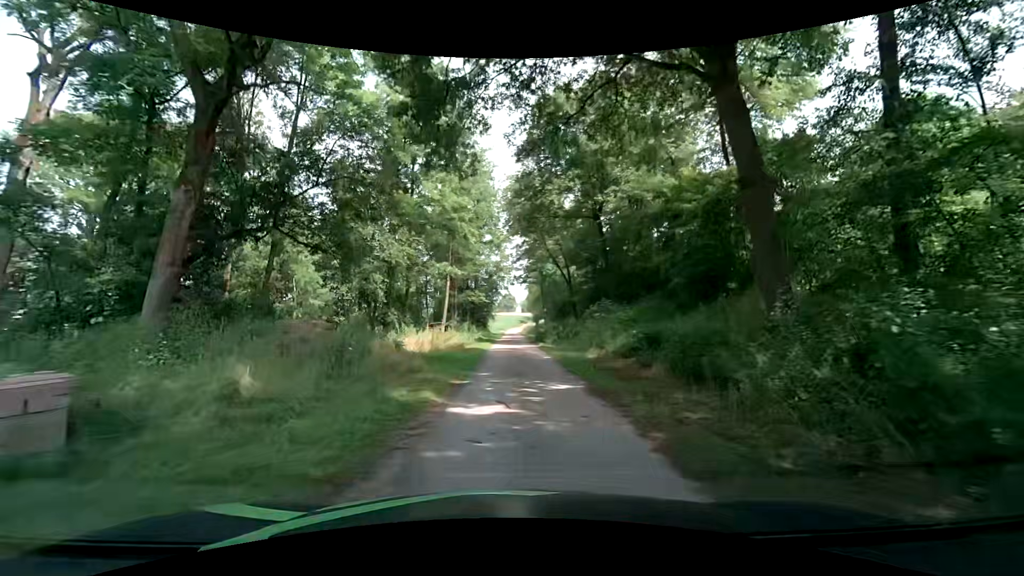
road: unclassified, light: Day
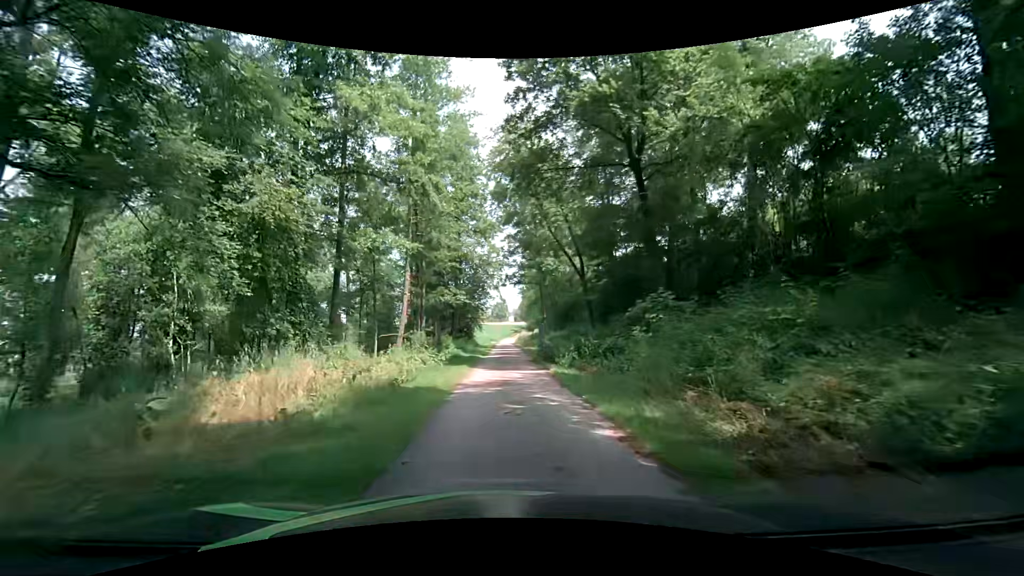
(0.0, +13.4) m; +2°
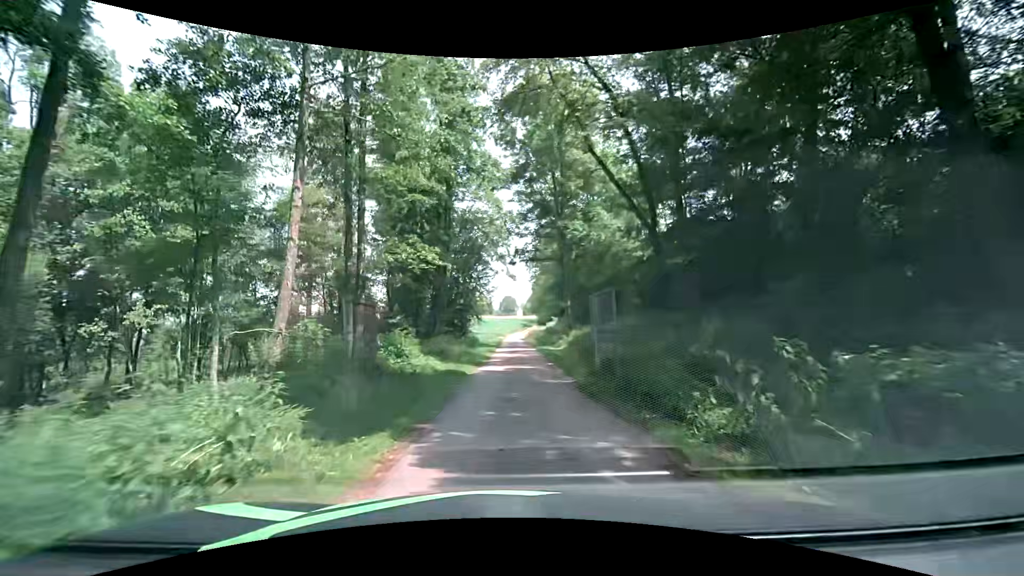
(-0.4, +15.1) m; -3°
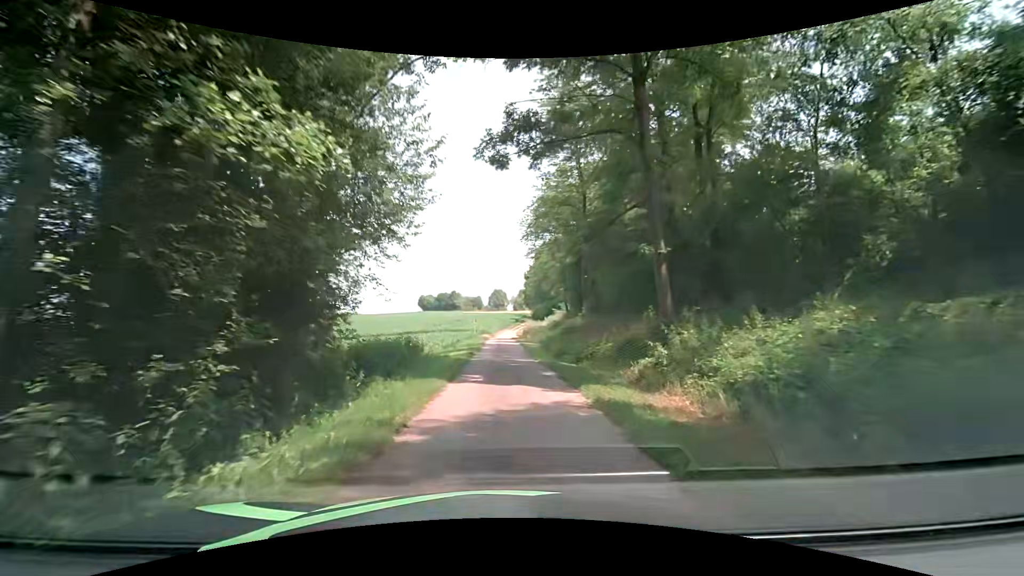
(+0.6, +27.3) m; +2°
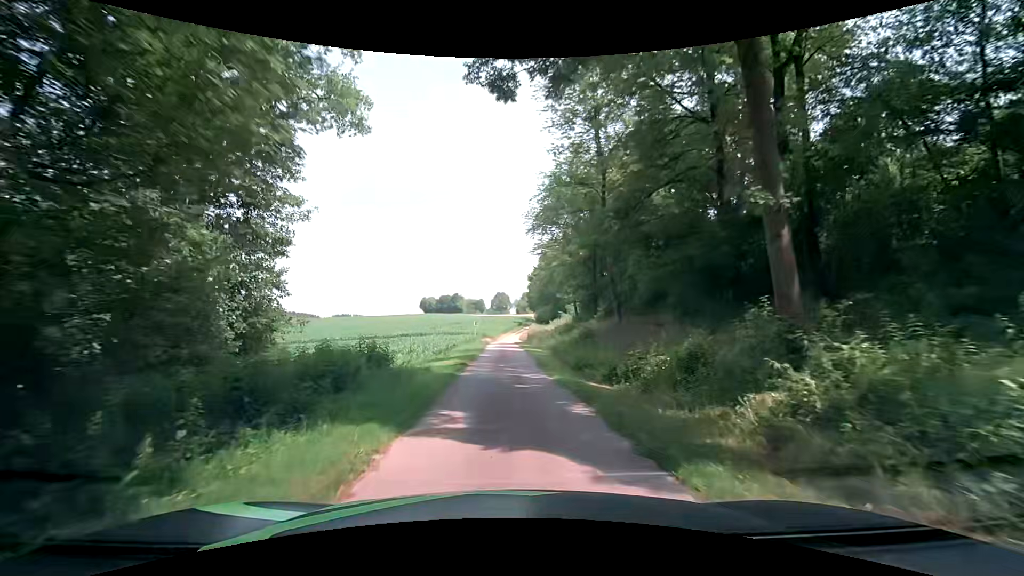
(0.0, +6.0) m; -1°
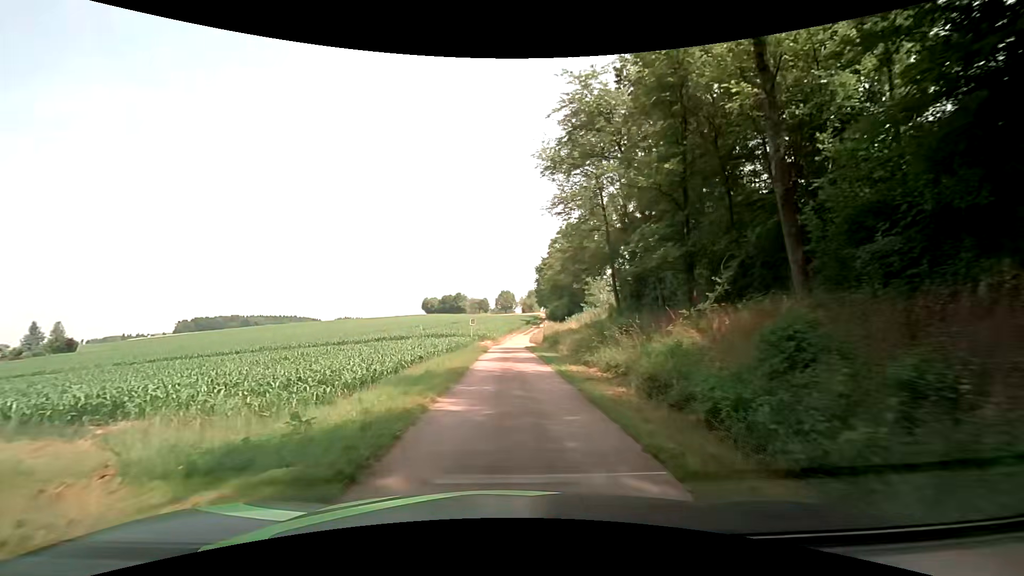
(+0.1, +19.4) m; 0°
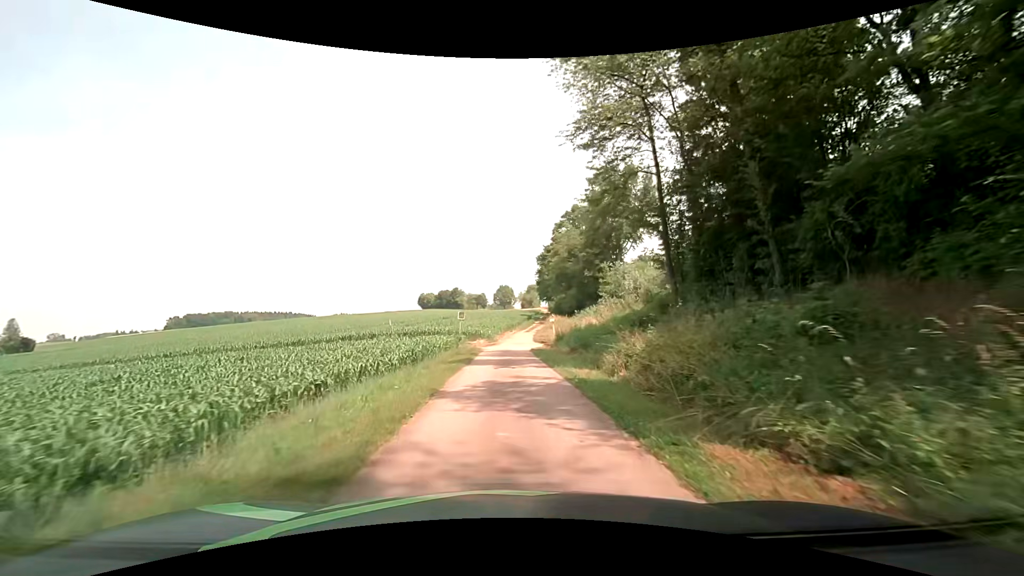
(-0.1, +13.2) m; 0°
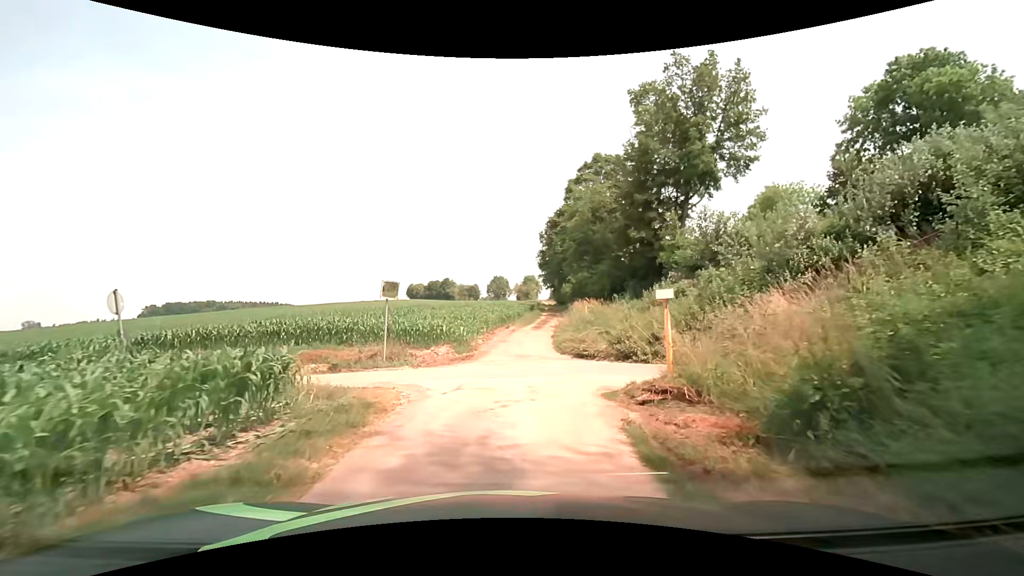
(0.0, +27.0) m; +1°
